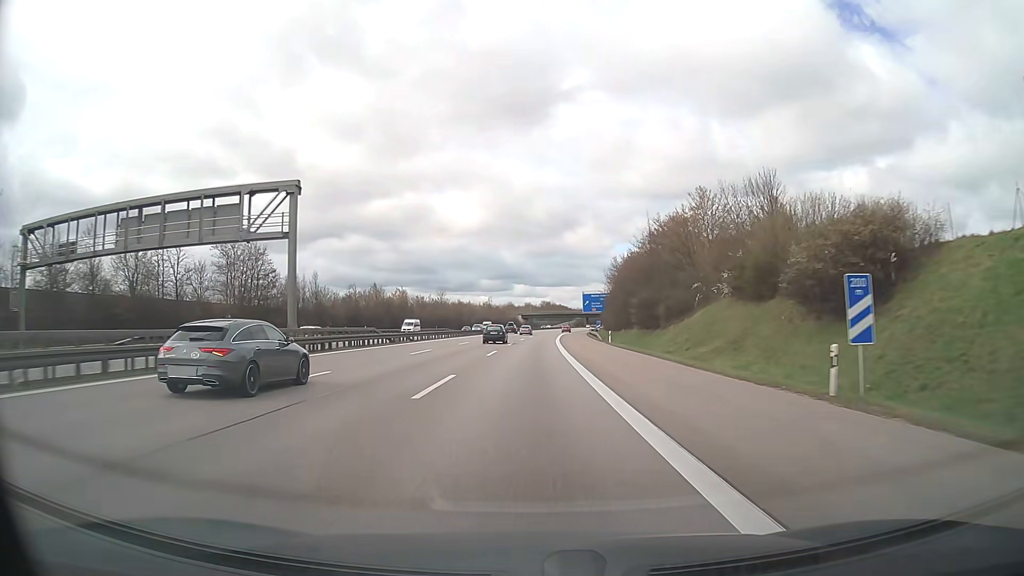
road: motorway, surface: asphalt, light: Day
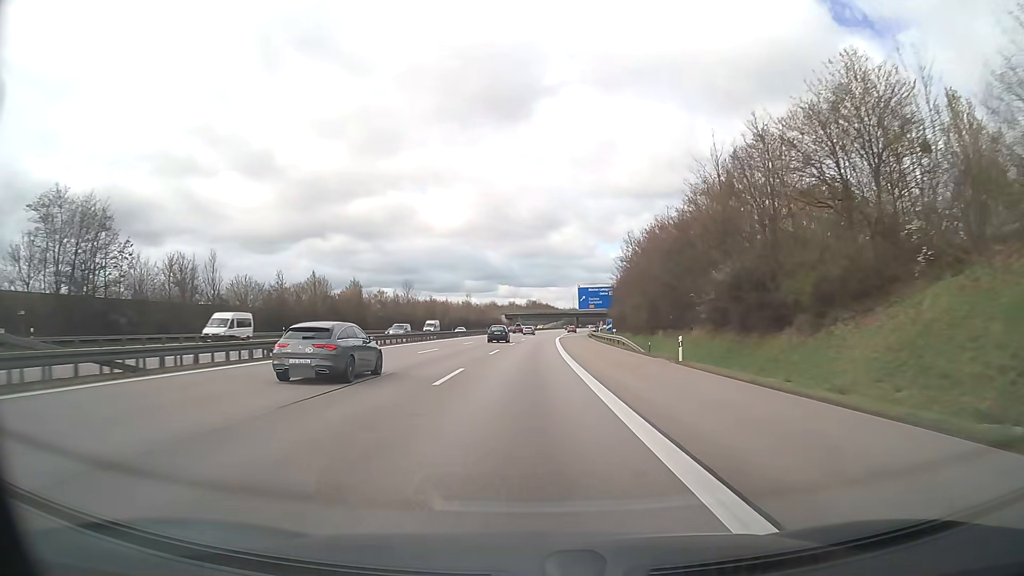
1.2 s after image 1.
(+0.3, +33.3) m; +1°
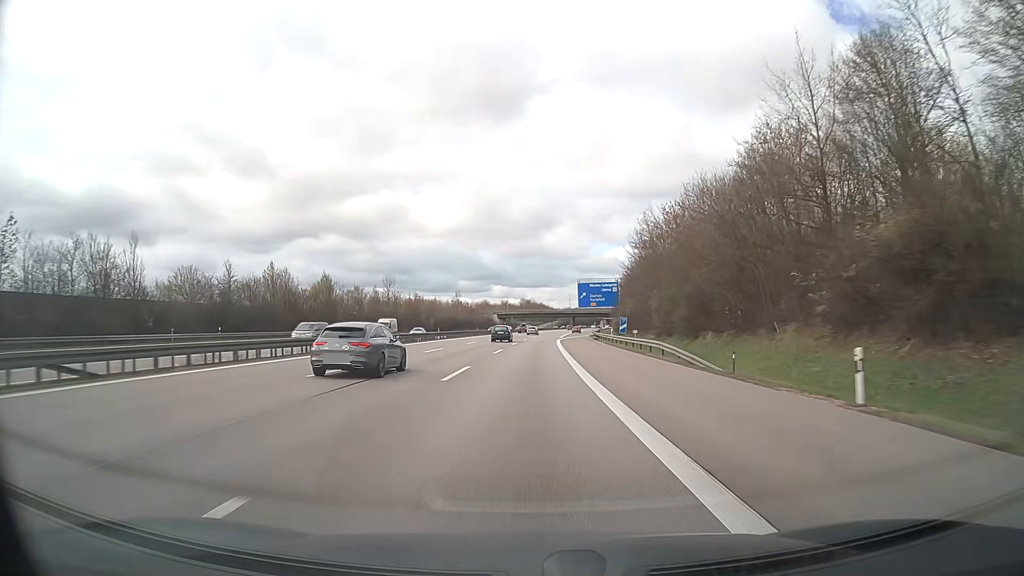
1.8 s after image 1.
(+0.1, +16.7) m; +1°
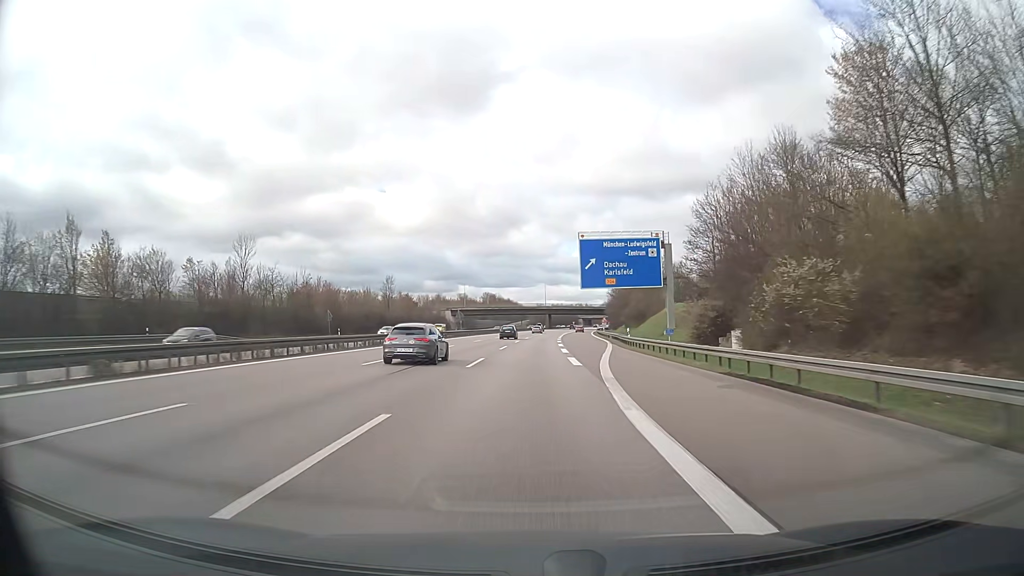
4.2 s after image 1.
(+1.4, +66.6) m; +3°
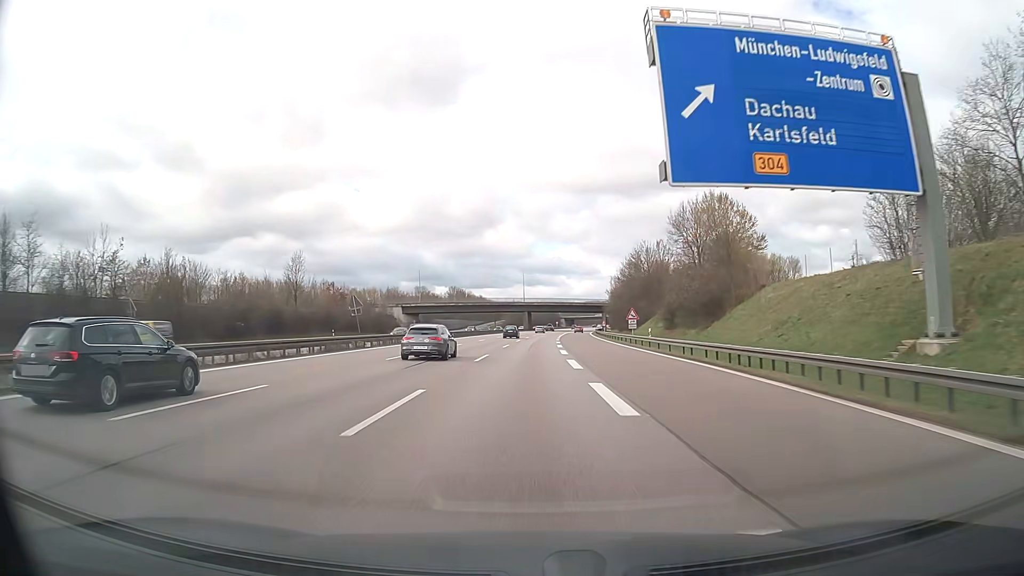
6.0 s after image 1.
(+0.8, +49.9) m; +2°
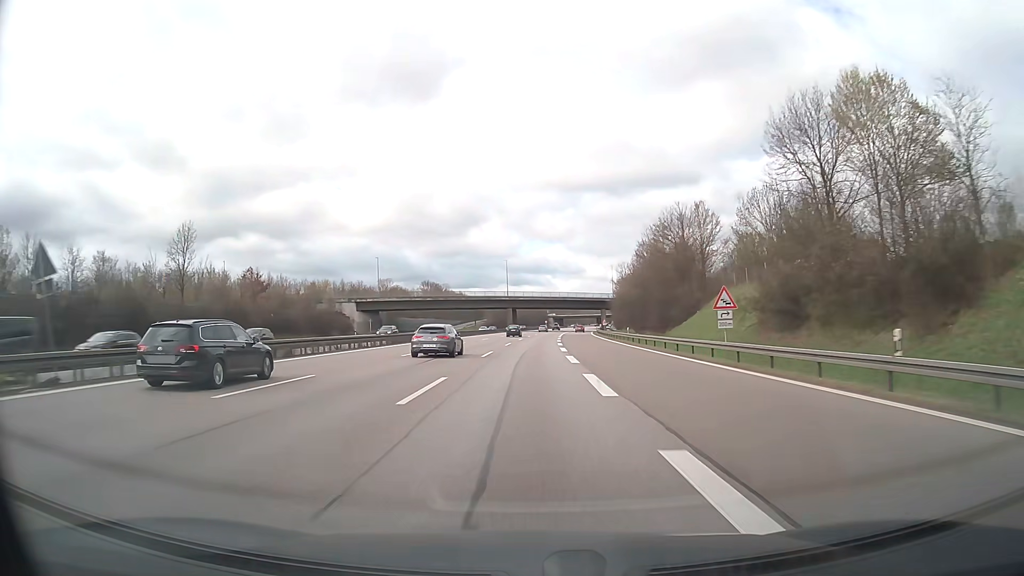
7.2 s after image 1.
(+0.3, +33.2) m; +1°
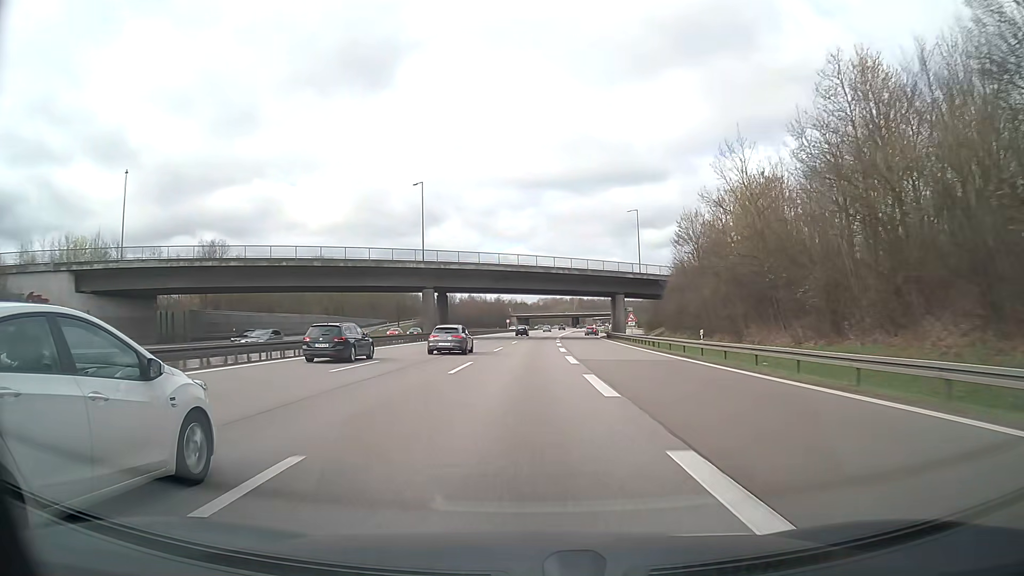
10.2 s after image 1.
(+2.1, +83.0) m; +3°
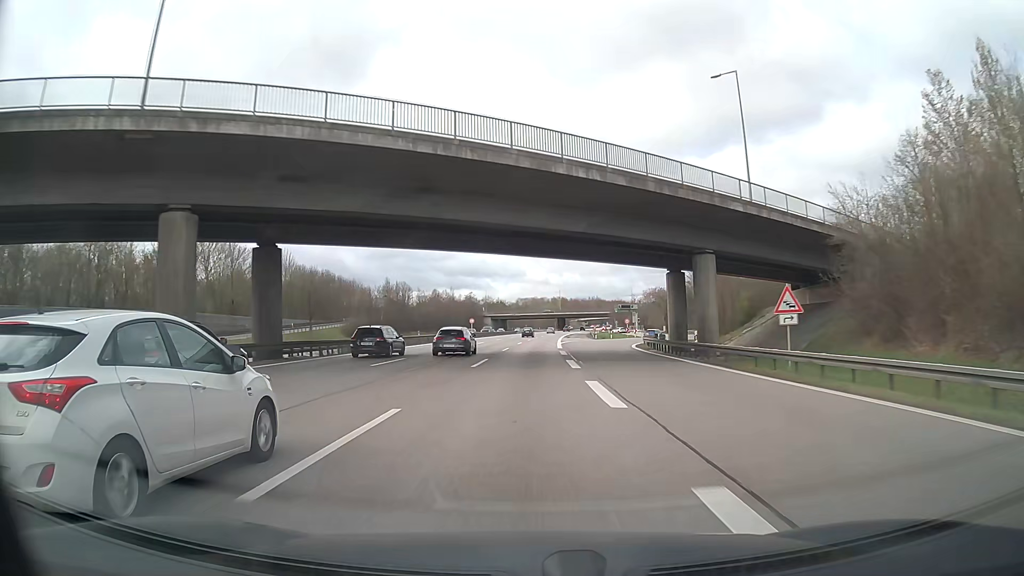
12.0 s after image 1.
(+0.8, +49.9) m; +2°
(0, +10) (0, +20) (0, +30) (0, +40) (+1, +50) (+1, +60) (+1, +70) (+2, +80) (+2, +90) (+3, +100) m
